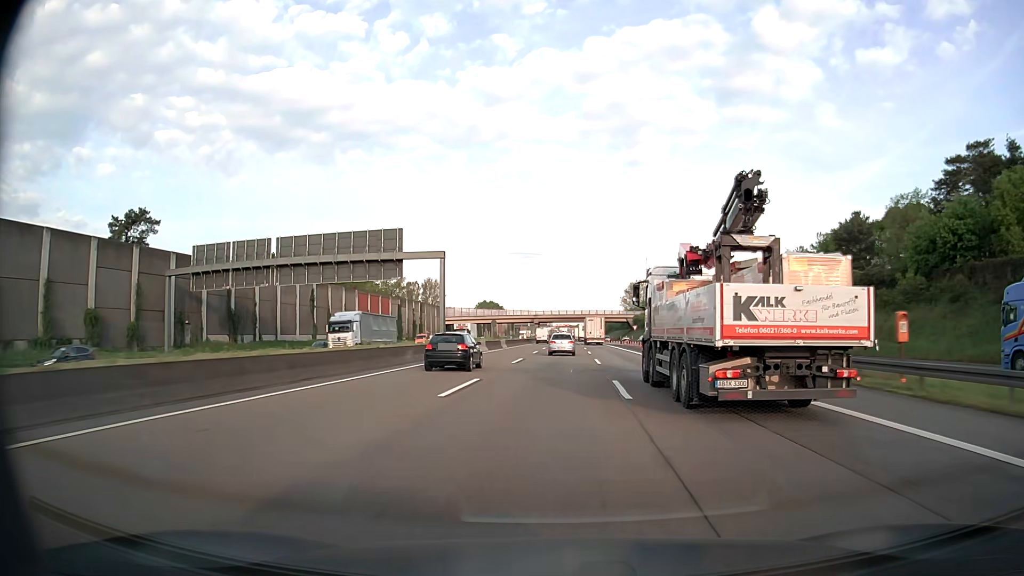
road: motorway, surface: asphalt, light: Day
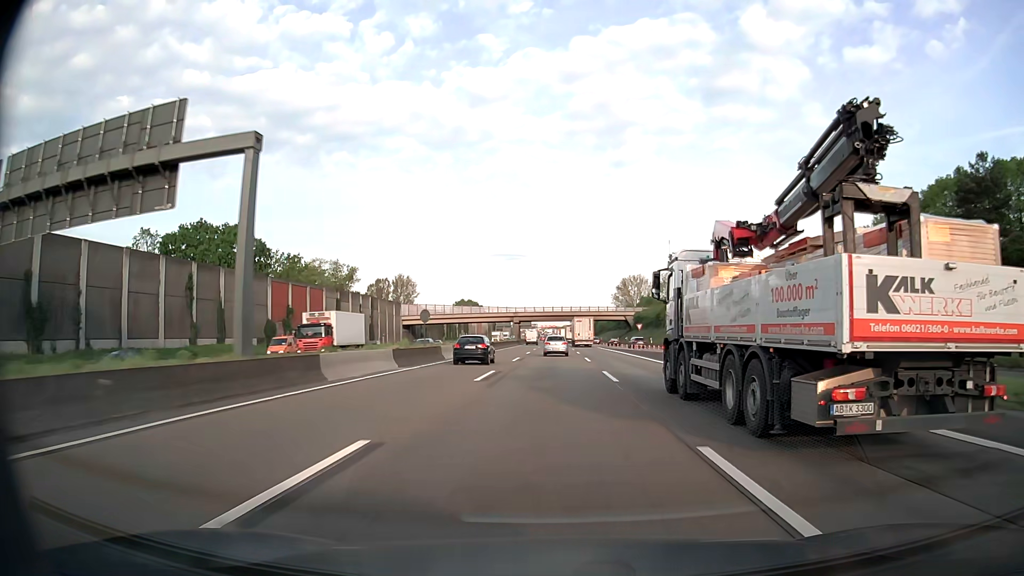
(+0.4, +30.4) m; +1°
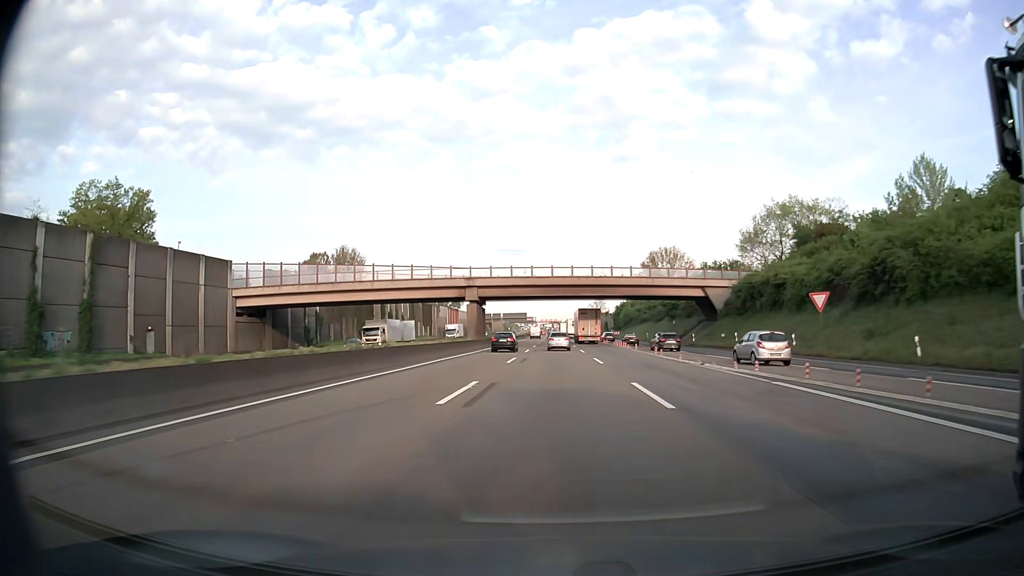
(+0.1, +79.9) m; 0°
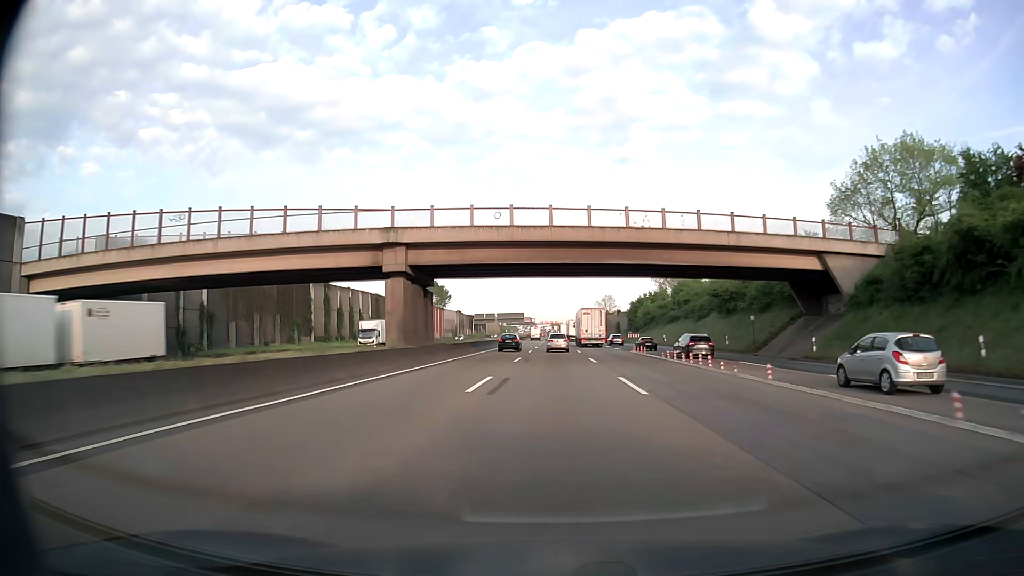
(0.0, +32.7) m; 0°
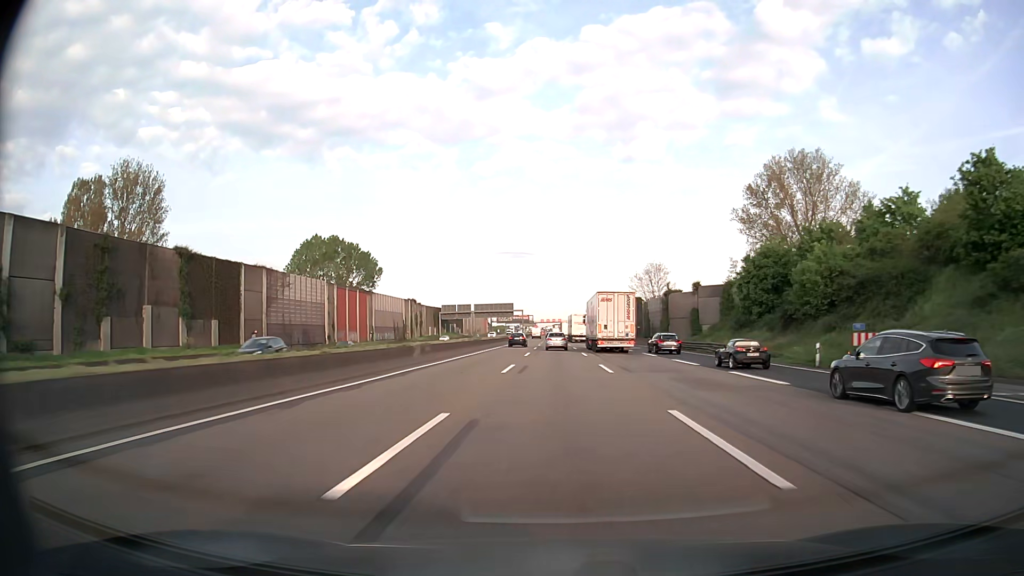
(-0.3, +82.8) m; 0°
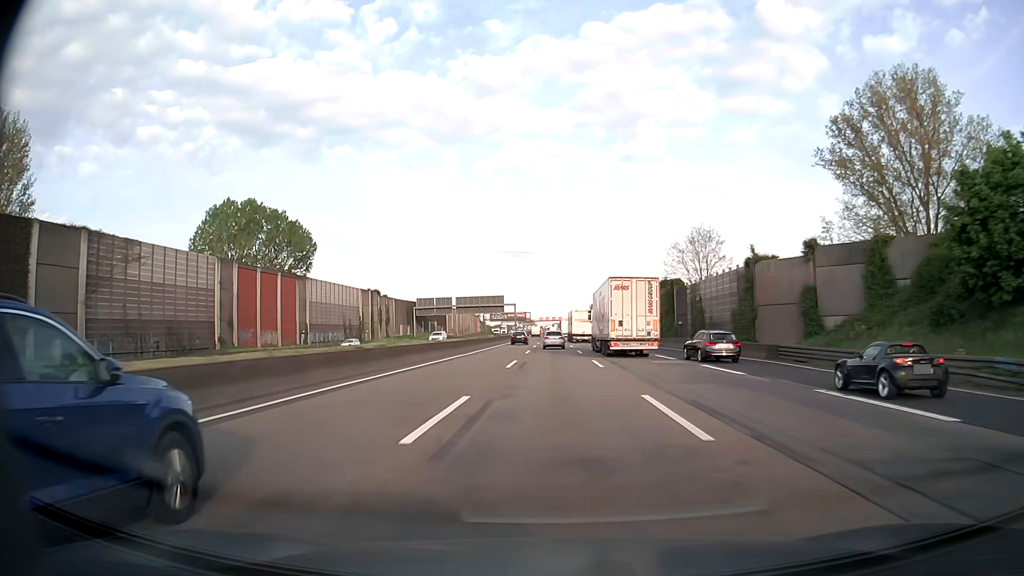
(0.0, +33.3) m; 0°
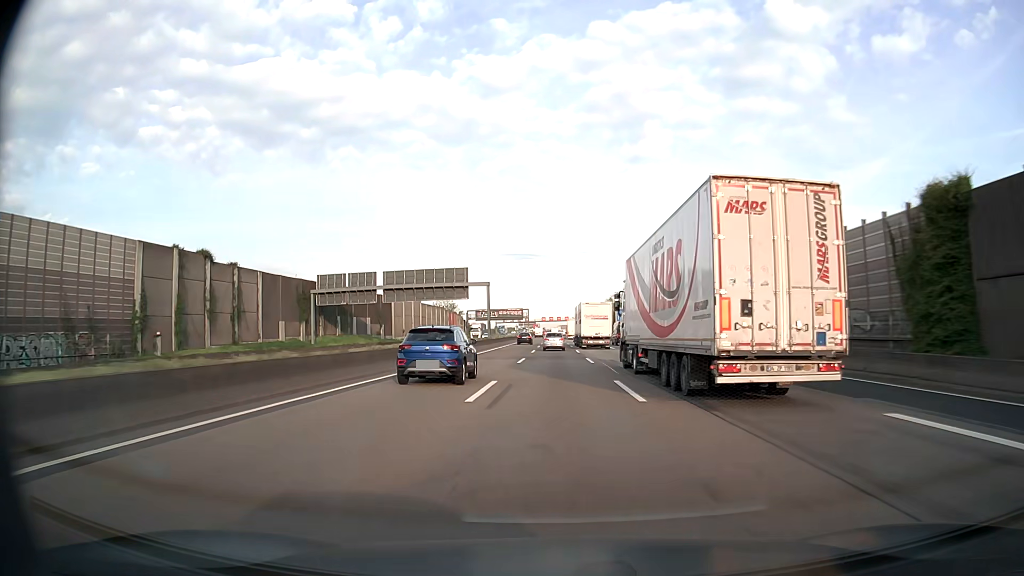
(-0.2, +66.8) m; 0°
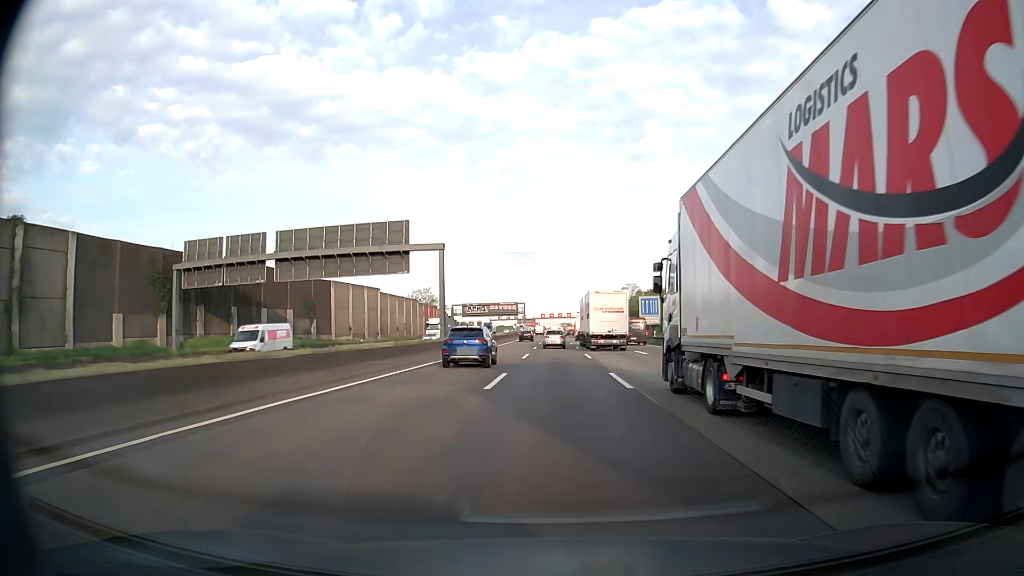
(-0.1, +33.3) m; 0°
(0, +10) (0, +20) (0, +30) (0, +40) (0, +50) (0, +60) (0, +70) (0, +80) (0, +90) (0, +100) m
